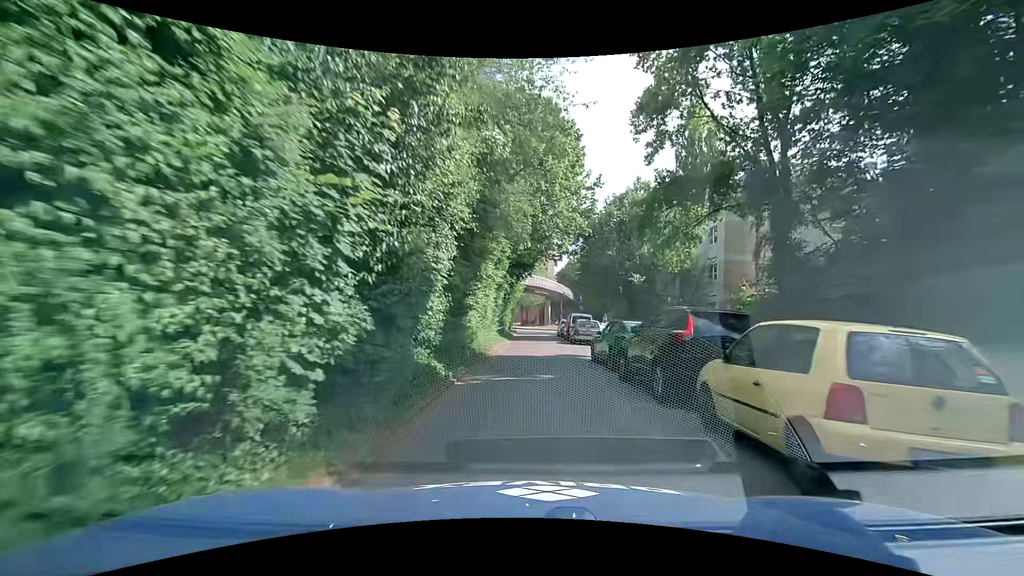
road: residential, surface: asphalt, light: Day
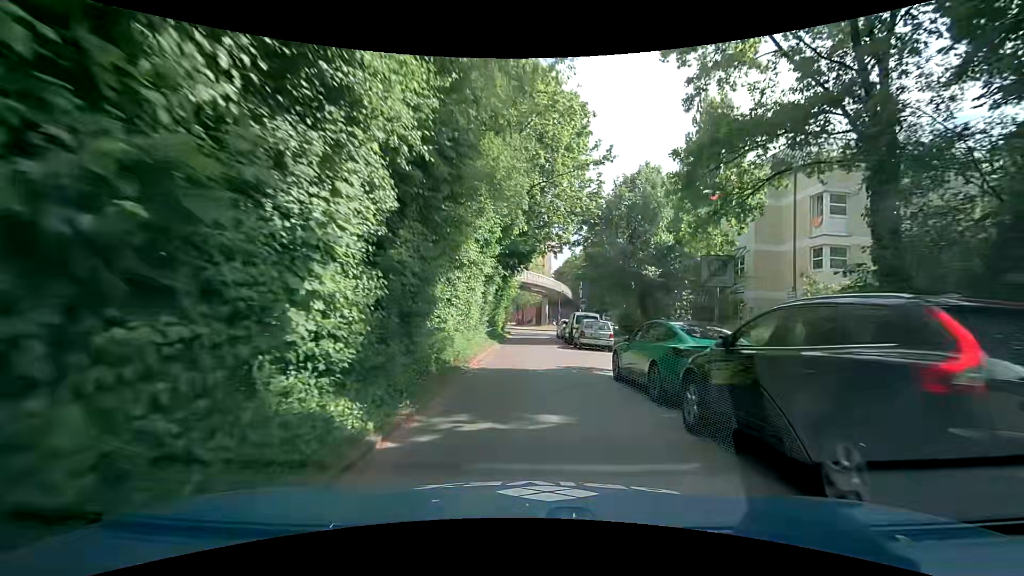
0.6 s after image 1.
(+0.1, +5.0) m; +2°
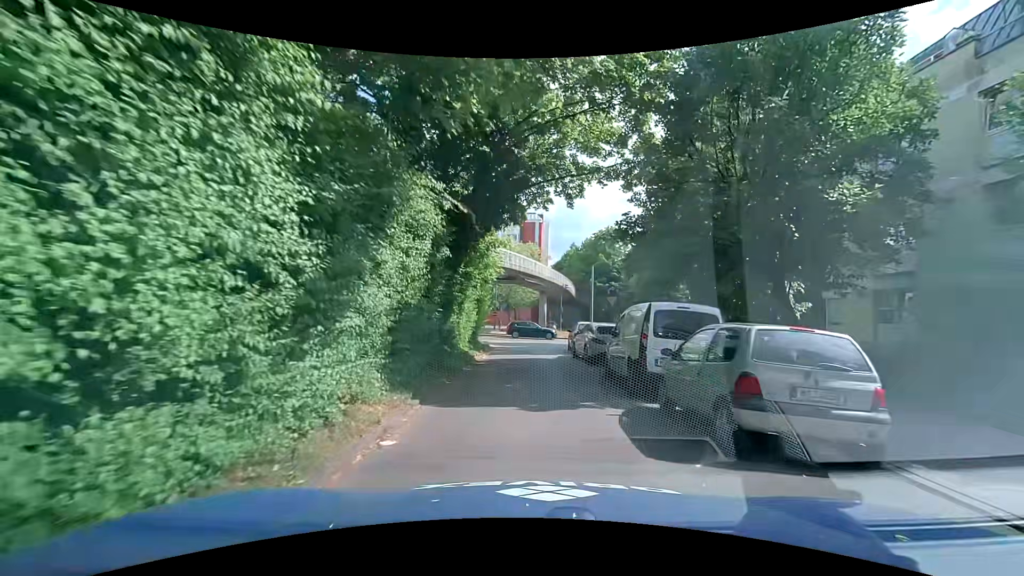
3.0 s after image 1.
(-0.2, +17.7) m; -2°
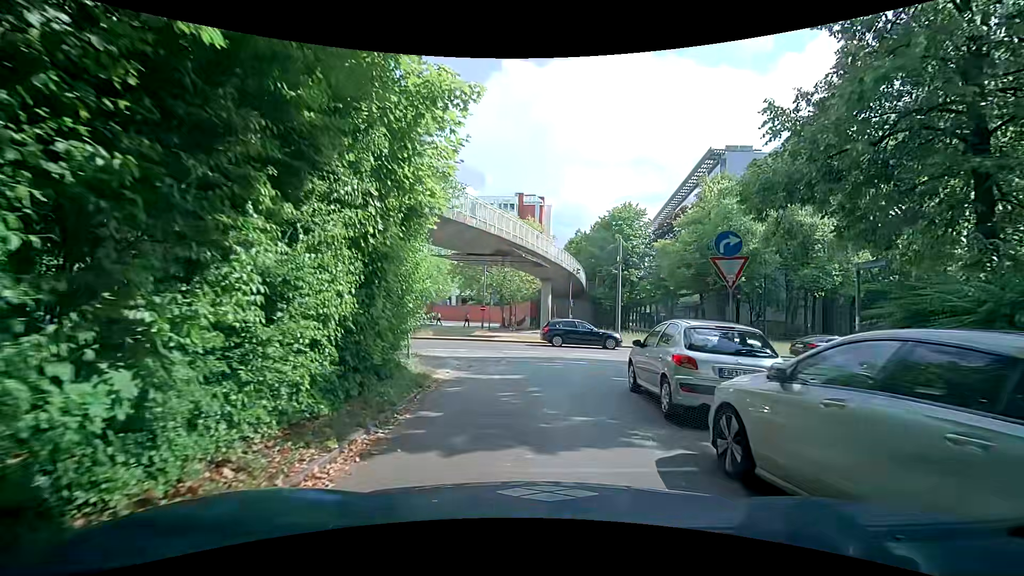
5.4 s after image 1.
(+0.4, +15.0) m; +2°
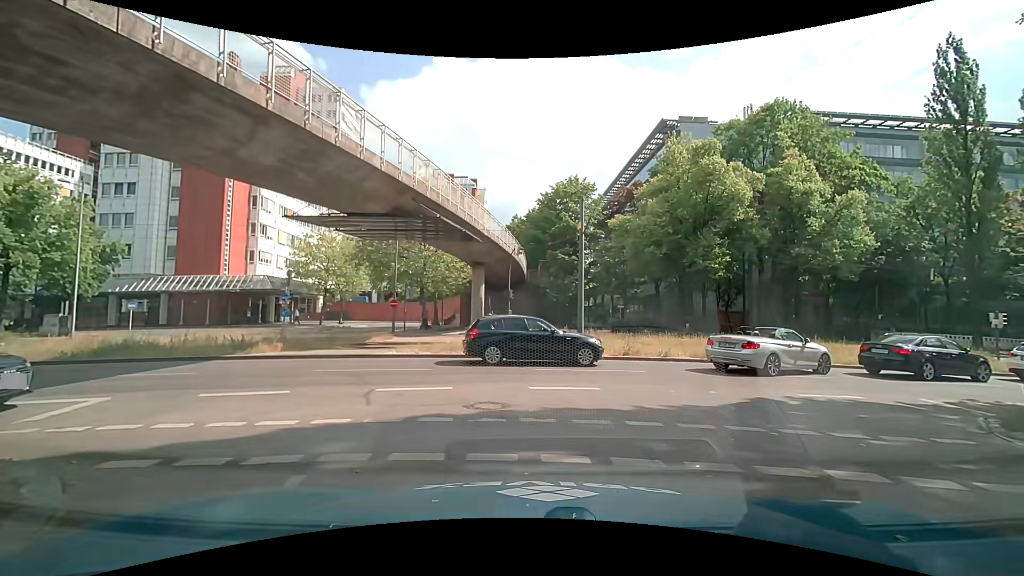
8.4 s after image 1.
(+0.3, +10.9) m; +6°
